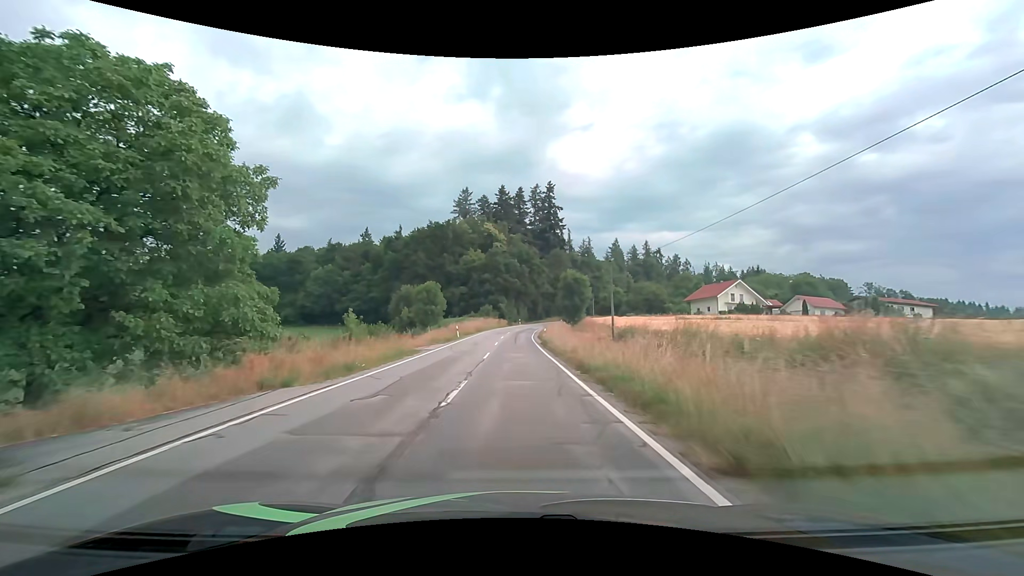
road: tertiary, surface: asphalt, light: Day
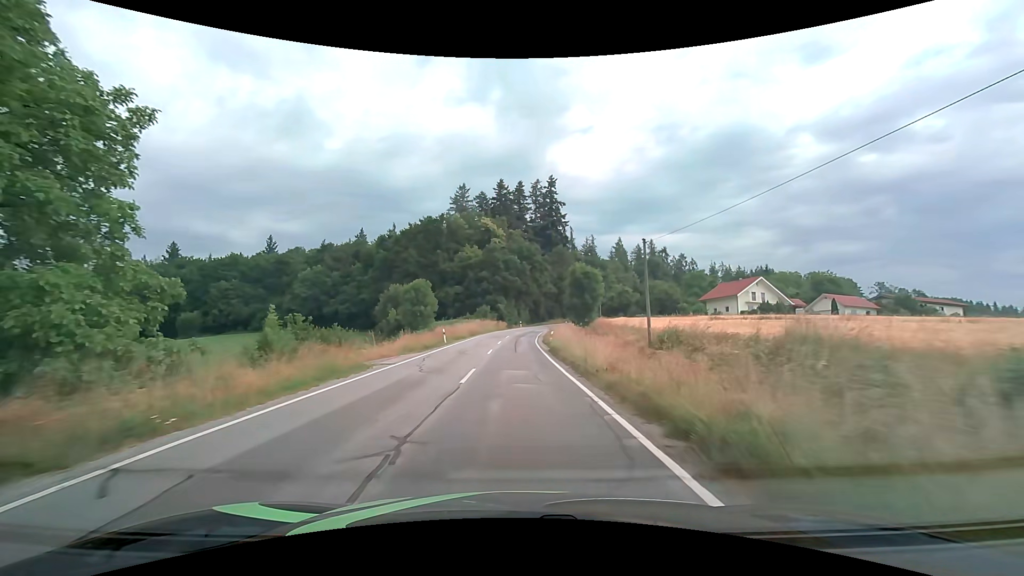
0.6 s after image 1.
(0.0, +8.6) m; 0°
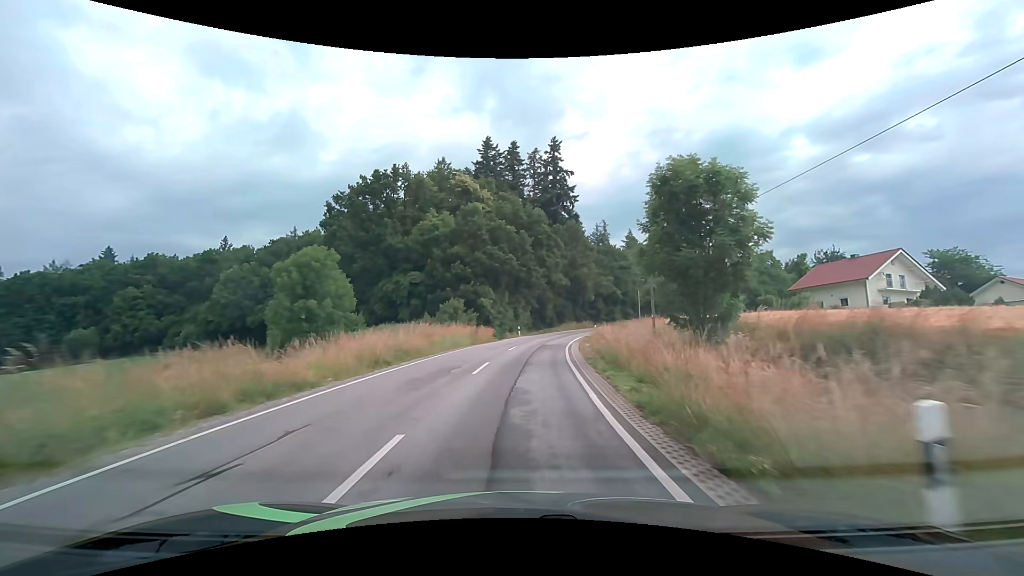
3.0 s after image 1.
(+0.1, +33.8) m; 0°
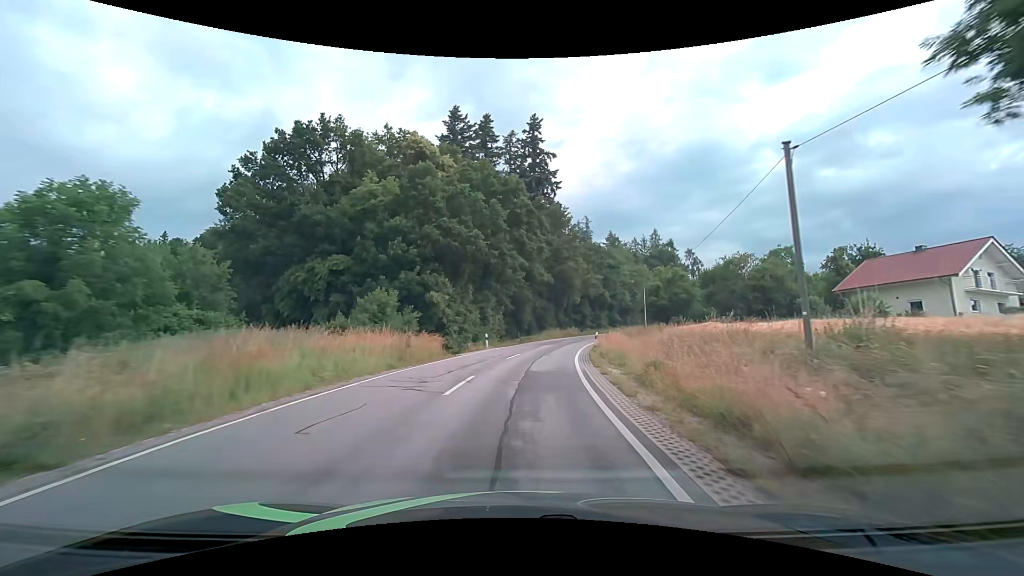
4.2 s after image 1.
(+0.3, +15.8) m; +3°
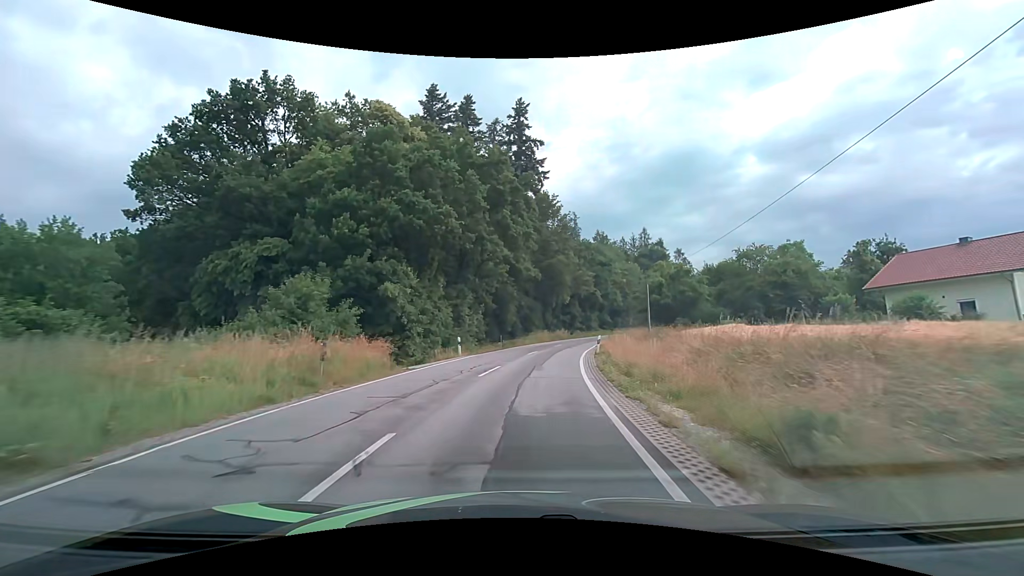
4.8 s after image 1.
(+0.1, +7.6) m; +2°
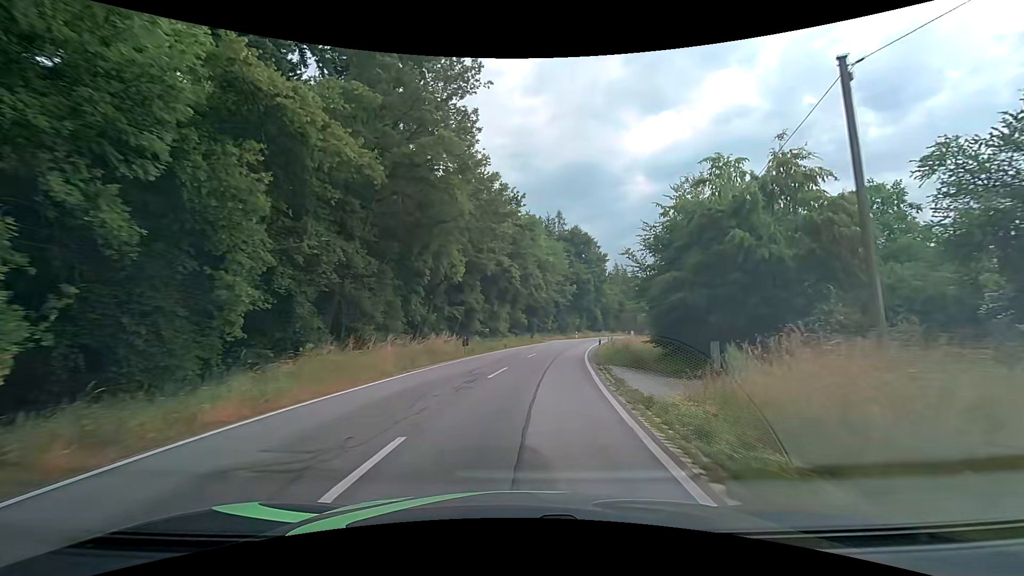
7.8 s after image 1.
(+3.4, +36.3) m; +13°
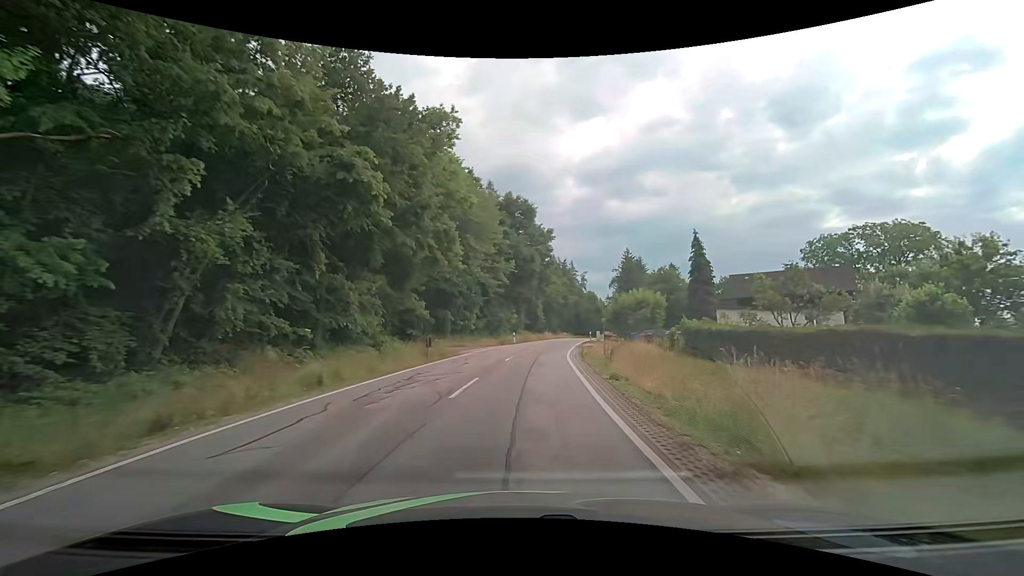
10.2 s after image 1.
(+2.0, +28.1) m; +8°
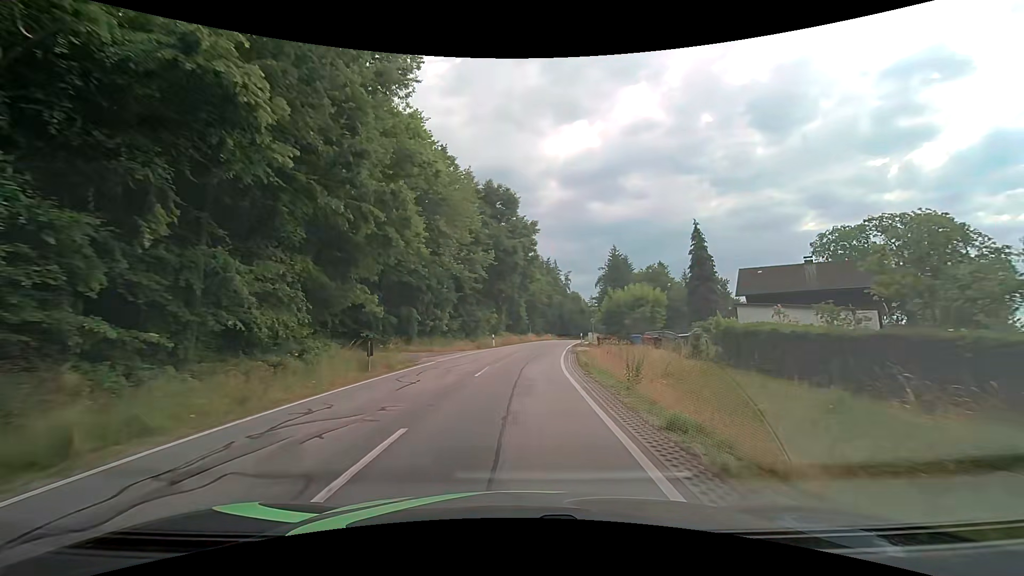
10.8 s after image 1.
(+0.1, +7.0) m; +2°
(0, +10) (+1, +20) (+2, +30) (+3, +40) (+4, +50) (+6, +60) (+7, +70) (+9, +79) (+11, +89) (+13, +99) m
